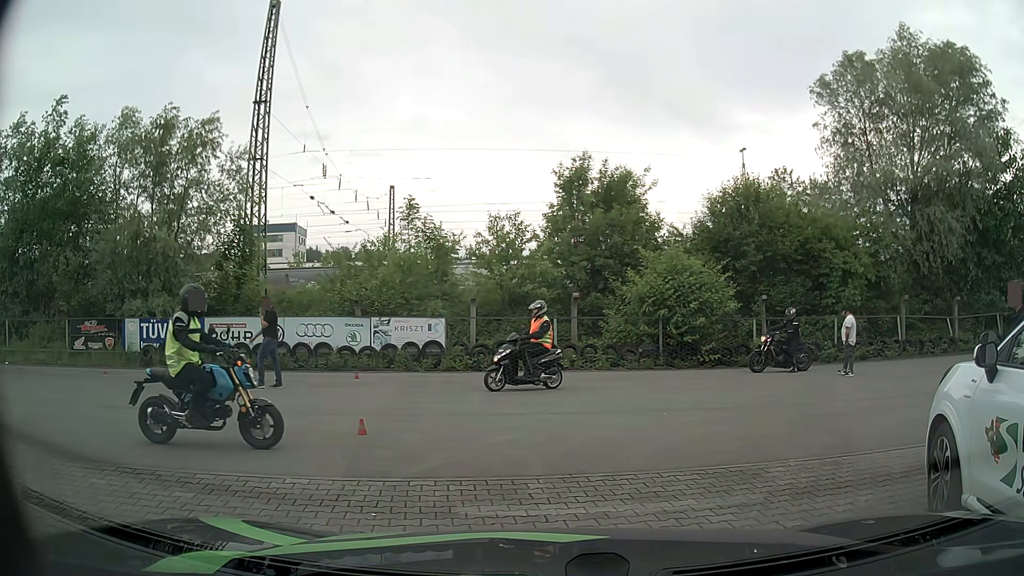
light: Day
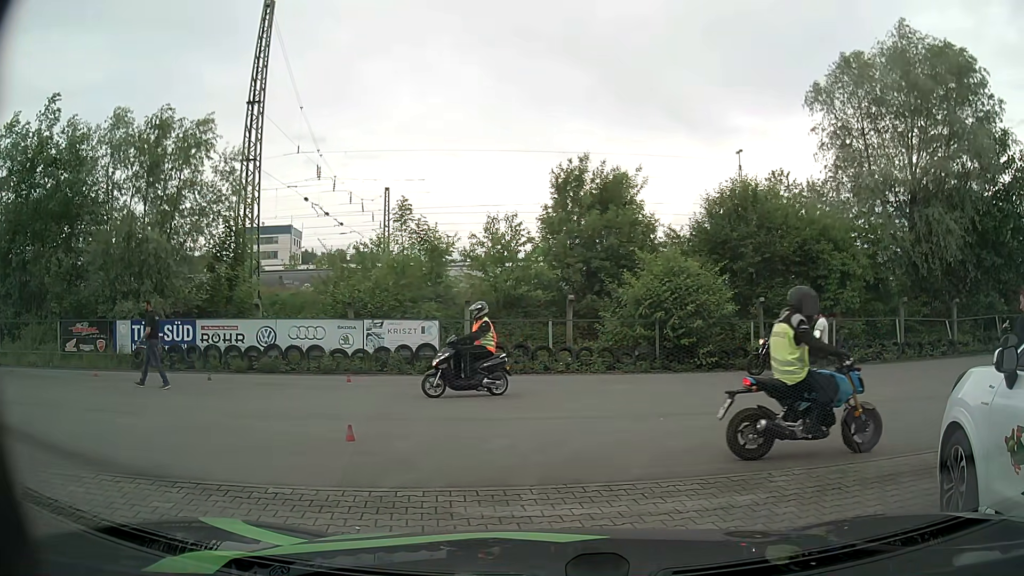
(0.0, +0.2) m; 0°
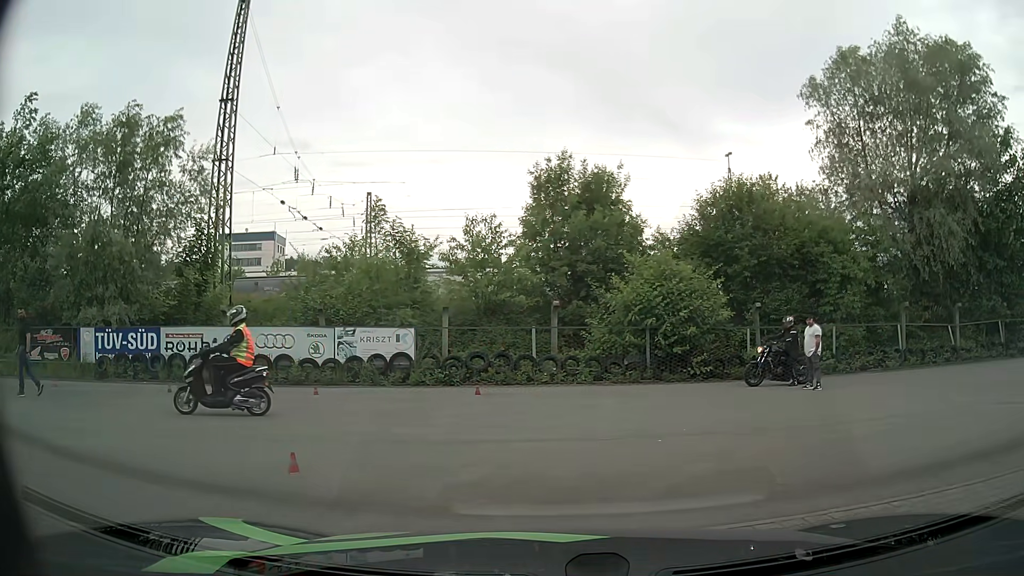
(0.0, +1.3) m; 0°
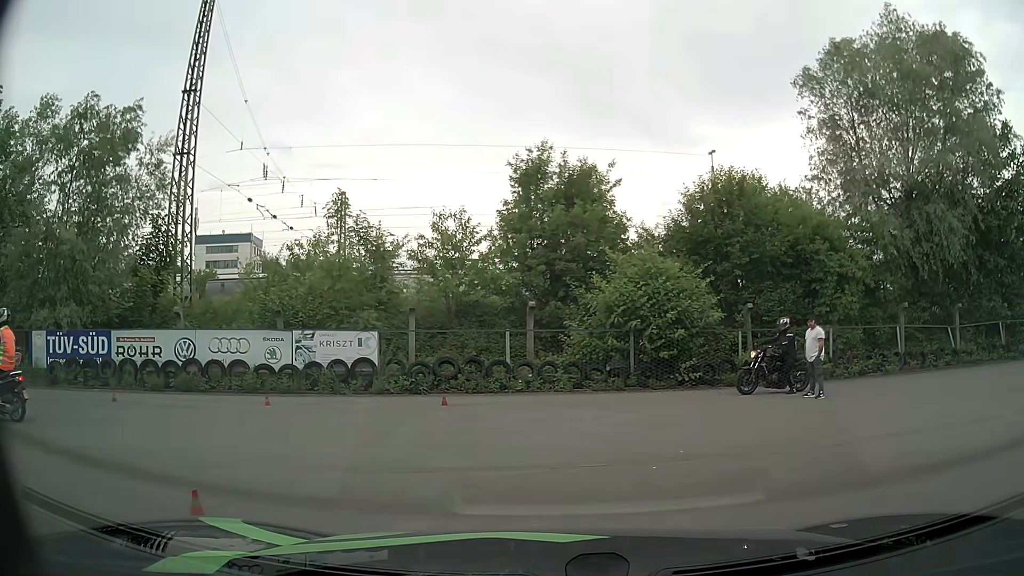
(0.0, +1.5) m; 0°
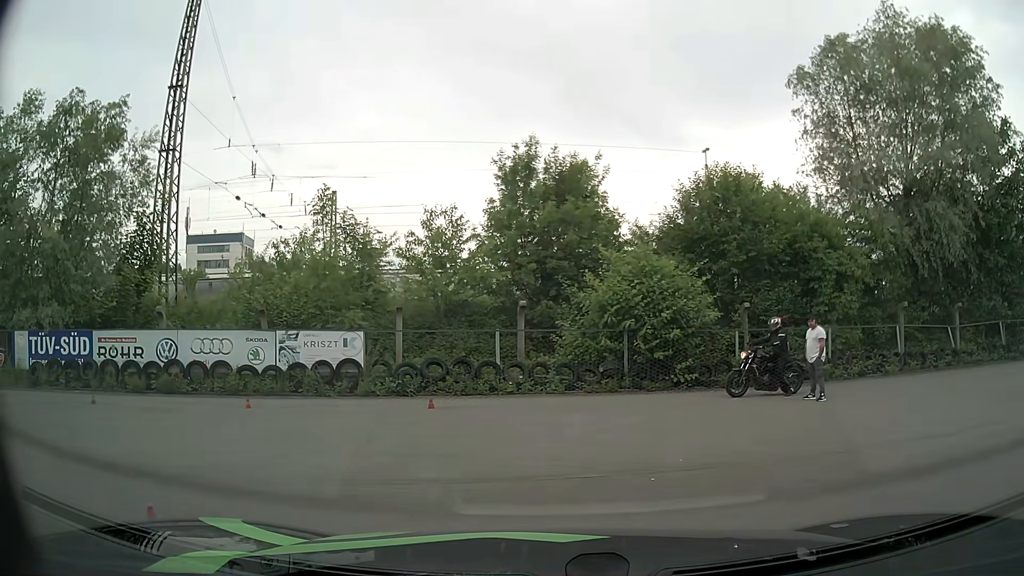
(0.0, +0.5) m; 0°
